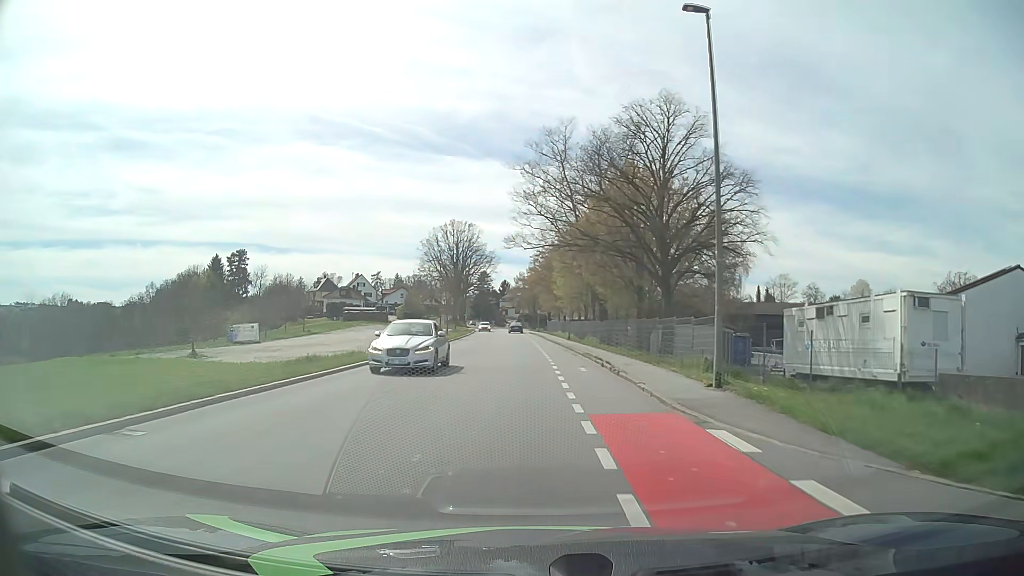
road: tertiary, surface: asphalt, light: Day
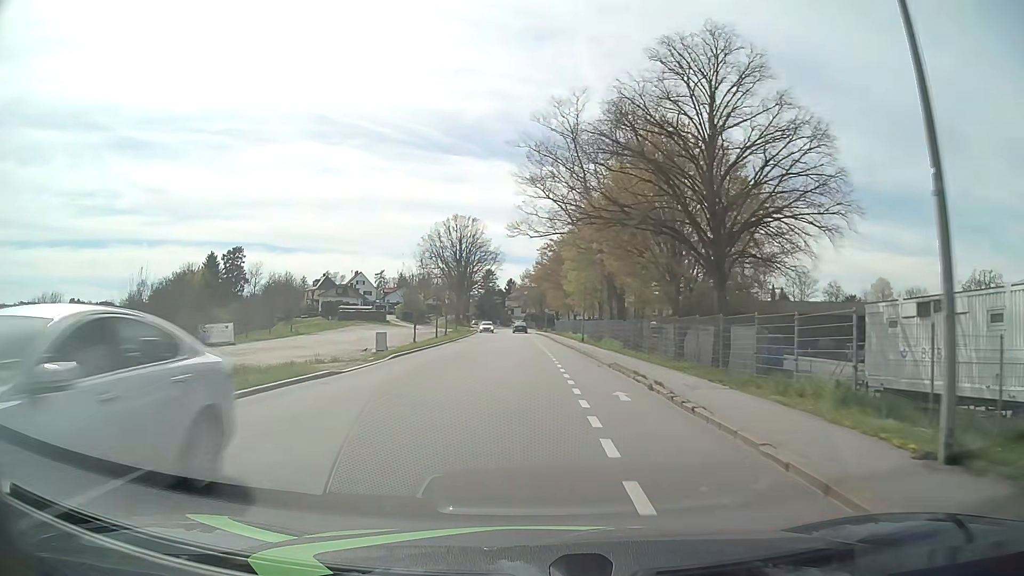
(-0.1, +7.6) m; -1°
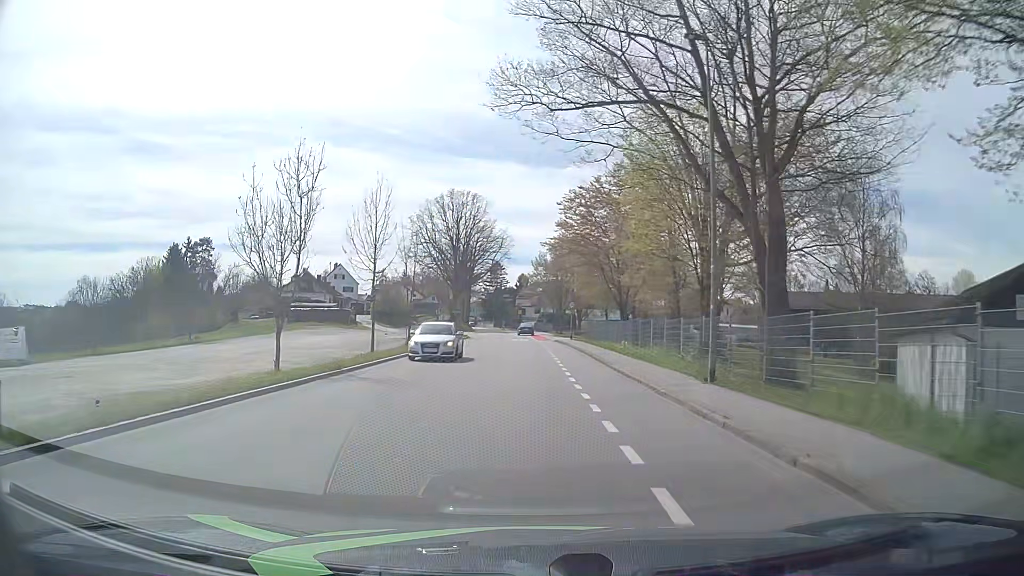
(-0.3, +30.4) m; -2°
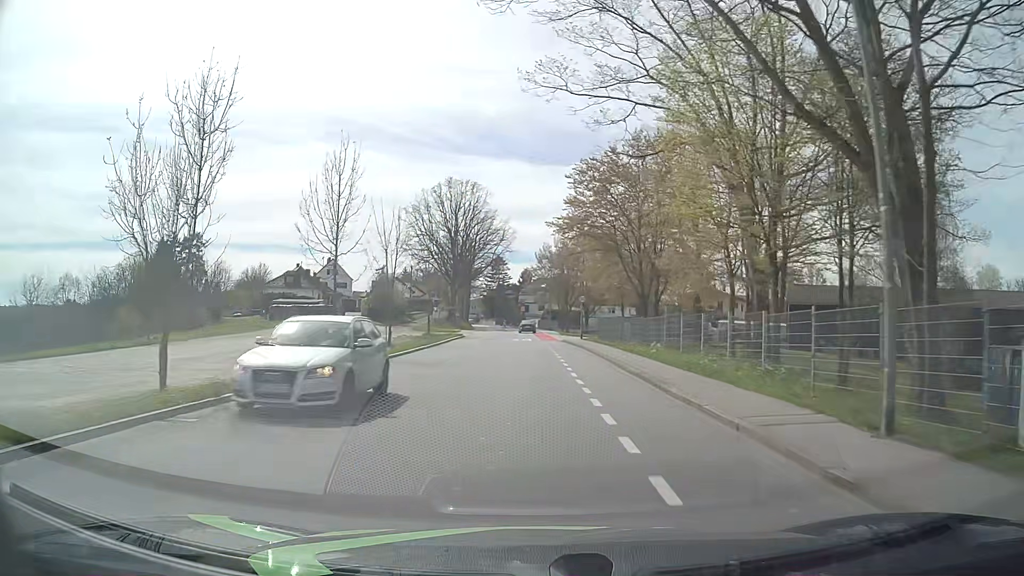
(+0.1, +7.6) m; 0°
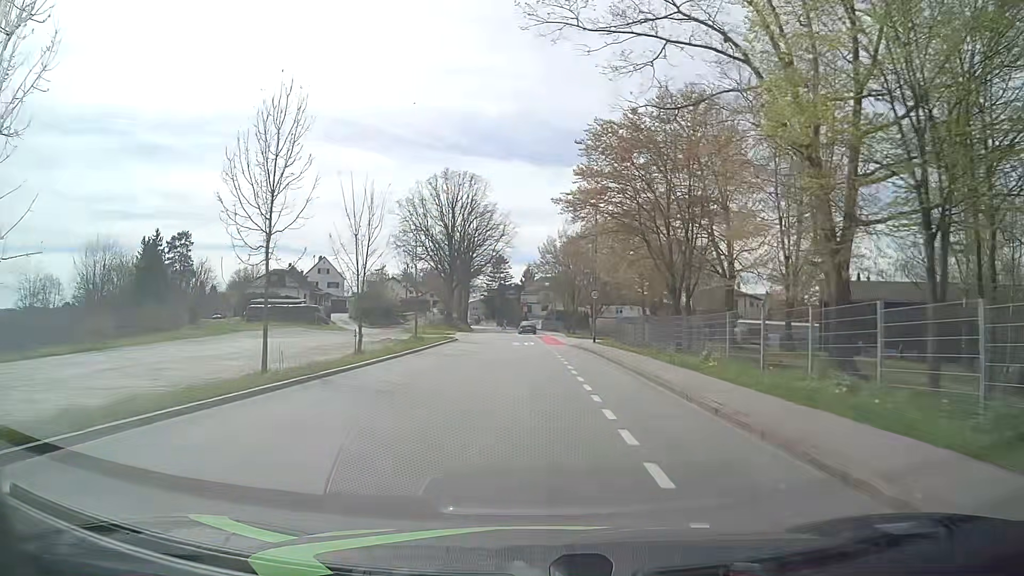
(0.0, +7.6) m; -1°
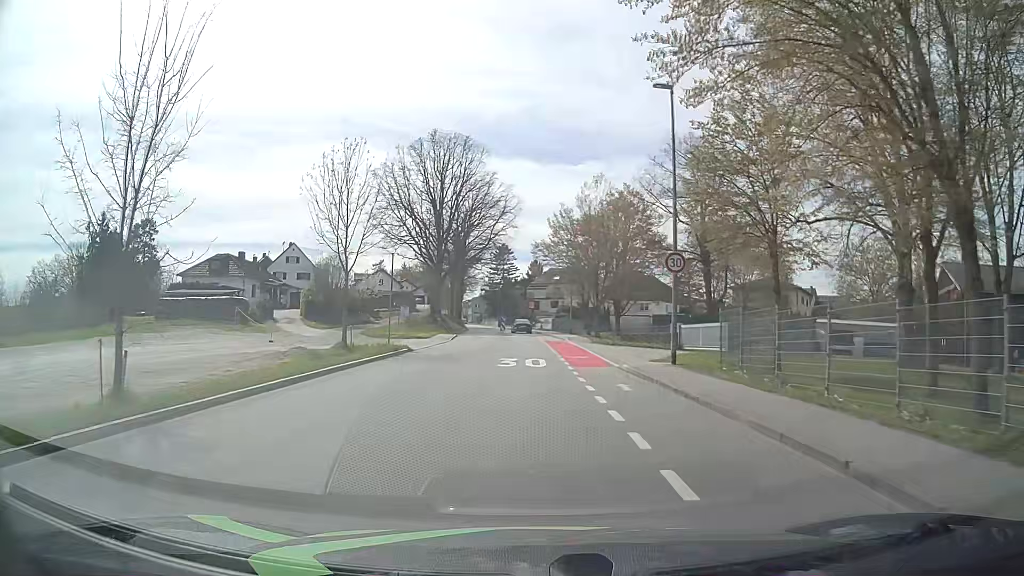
(0.0, +20.2) m; 0°
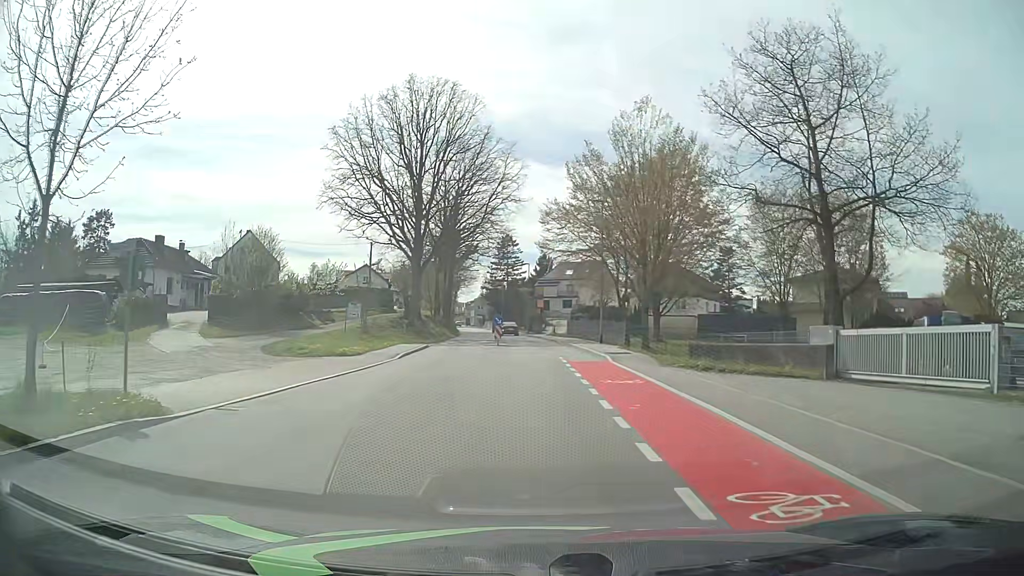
(-0.2, +20.2) m; -1°
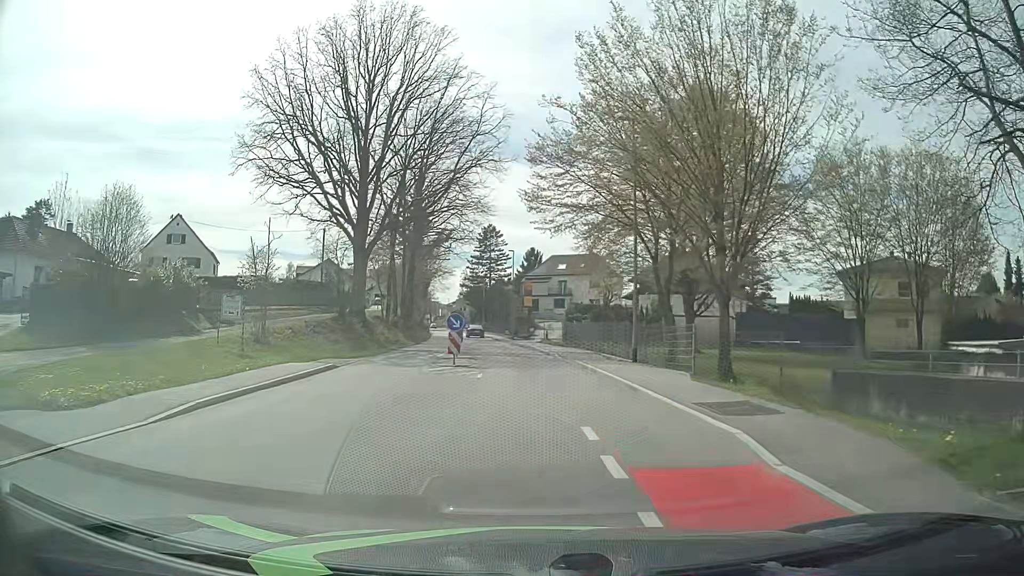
(+0.1, +16.6) m; +1°
(0, +10) (0, +20) (-1, +30) (-2, +40) (-3, +50) (-5, +60) (-6, +70) (-7, +80) (-9, +89) (-11, +99) m
